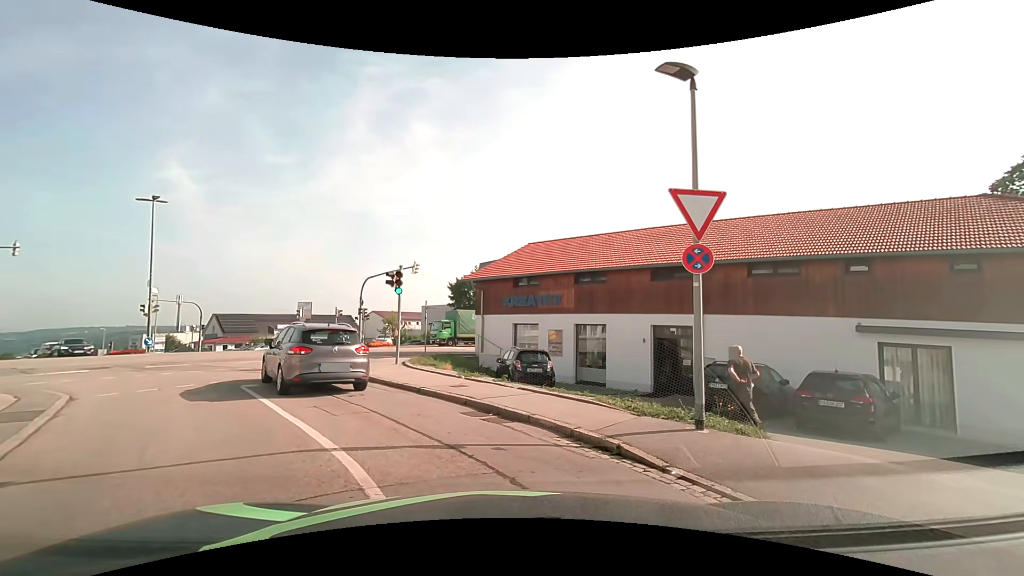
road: residential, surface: asphalt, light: Day
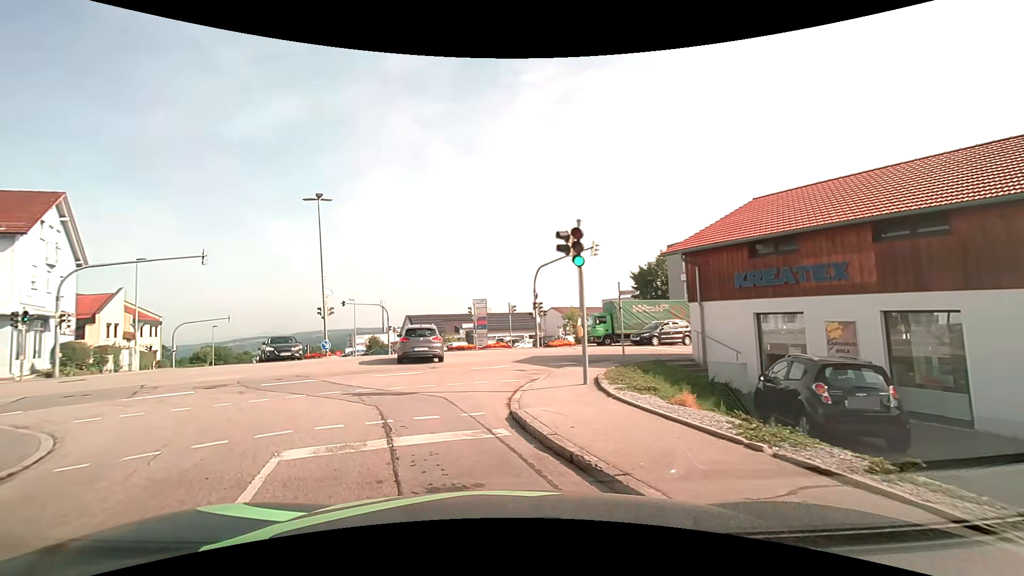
(-1.1, +7.4) m; -21°
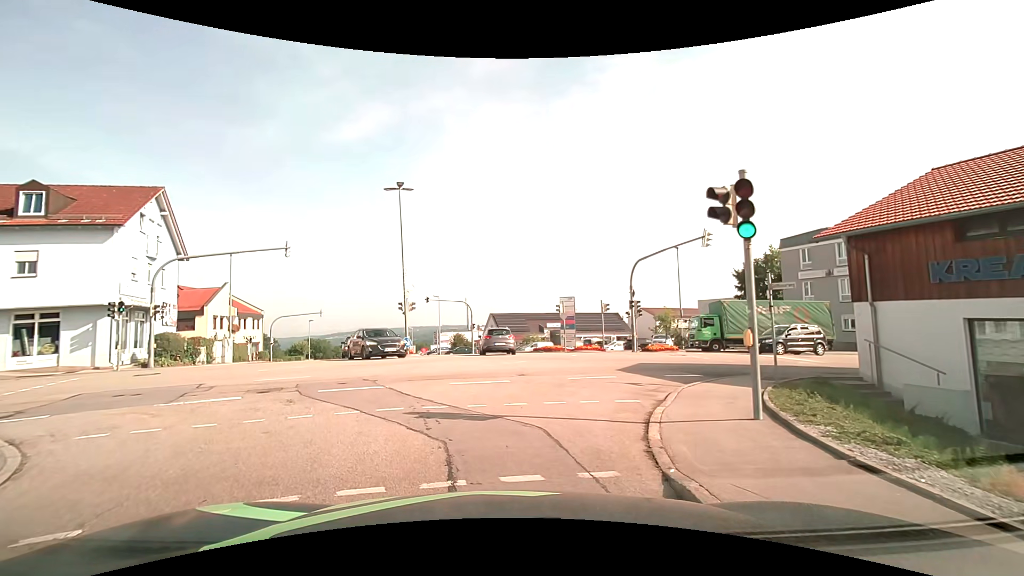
(-0.4, +3.2) m; -10°
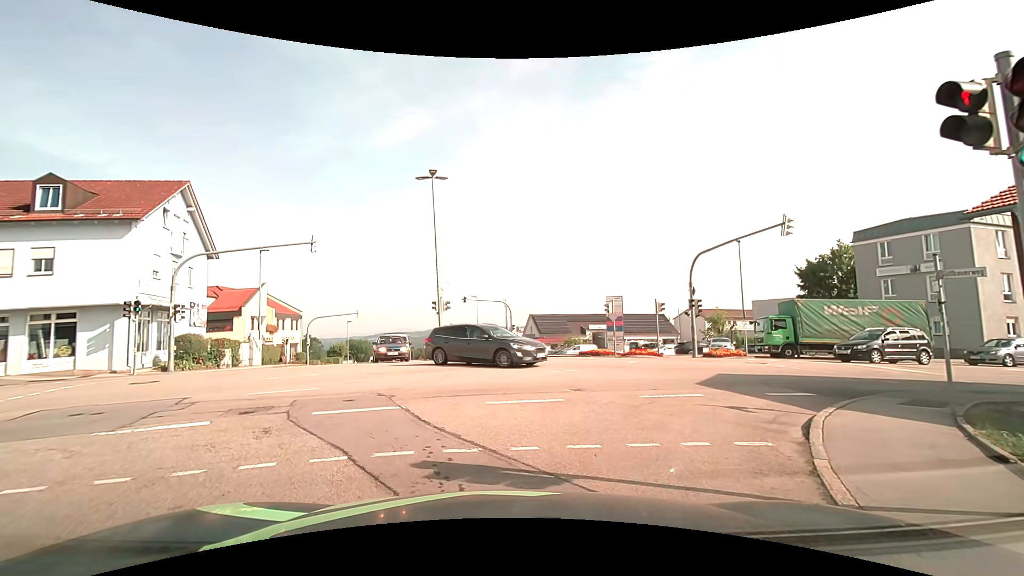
(-0.1, +3.0) m; -5°
(-1, +10) (-6, +18) (-16, +20) (-26, +18) (-35, +16) (-45, +13) (-54, +9) (-64, +6) (-73, +2) (-82, -1) m
